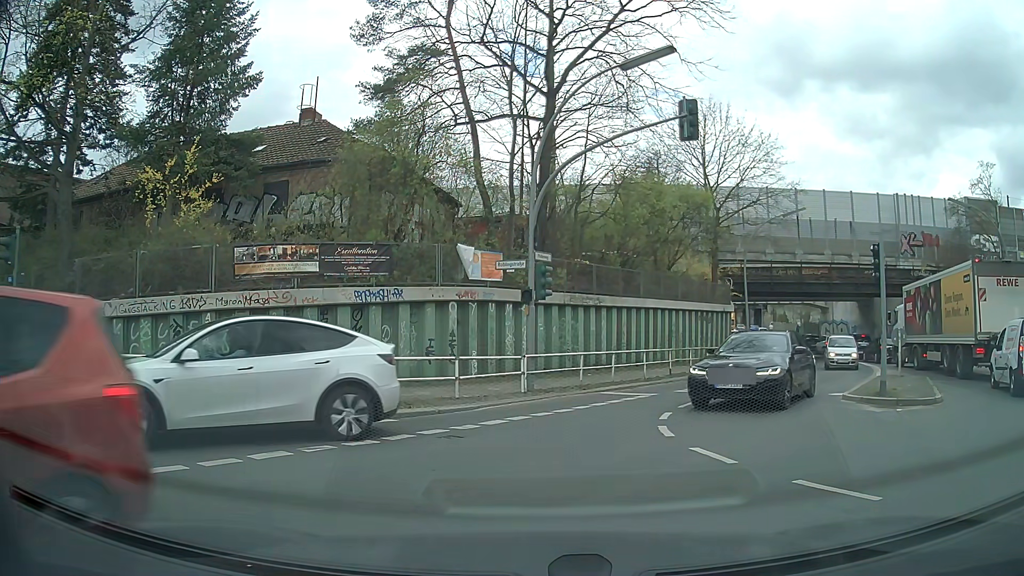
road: secondary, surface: asphalt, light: Day
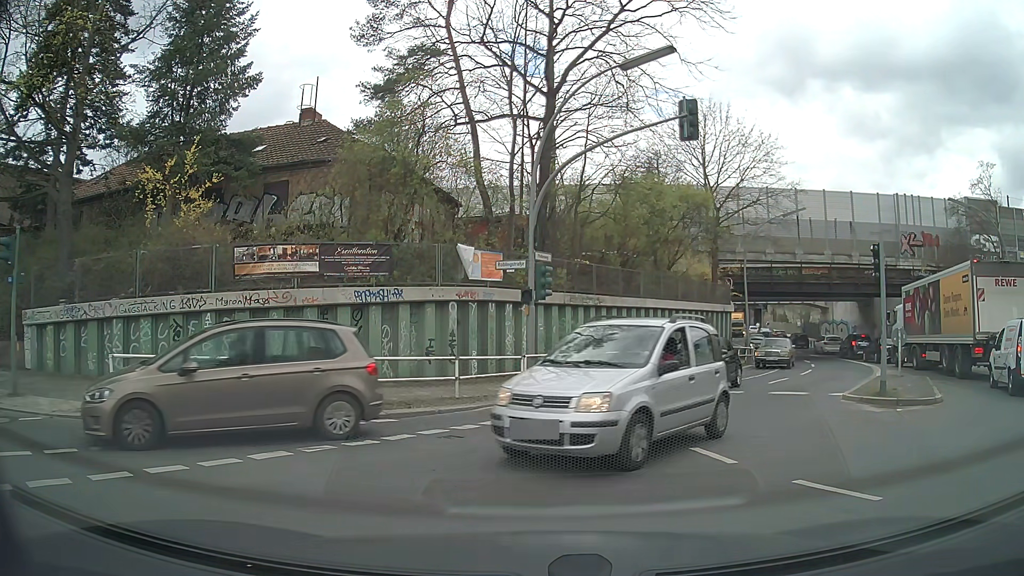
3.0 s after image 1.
(0.0, 0.0) m; 0°
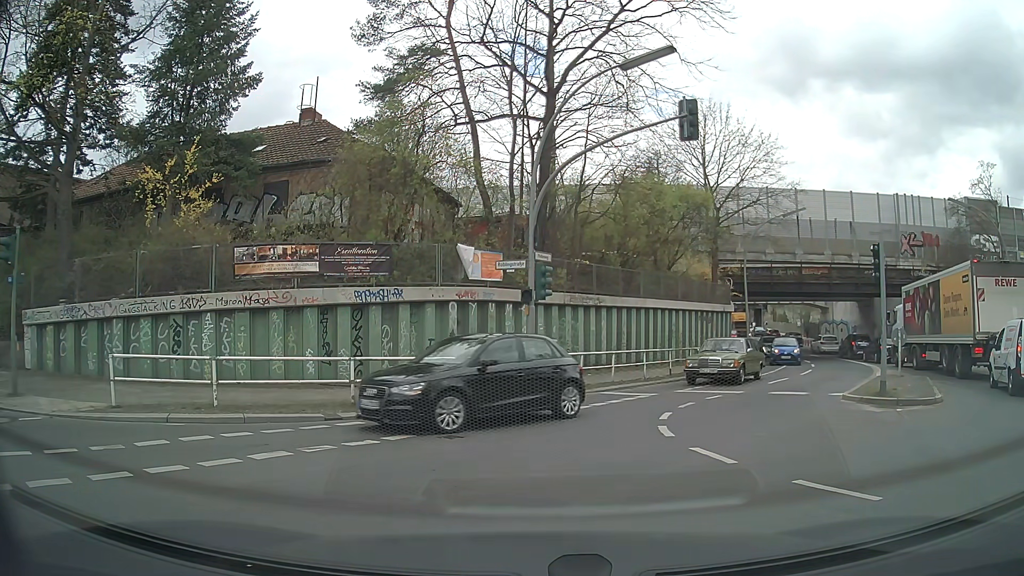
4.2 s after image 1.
(0.0, 0.0) m; 0°
